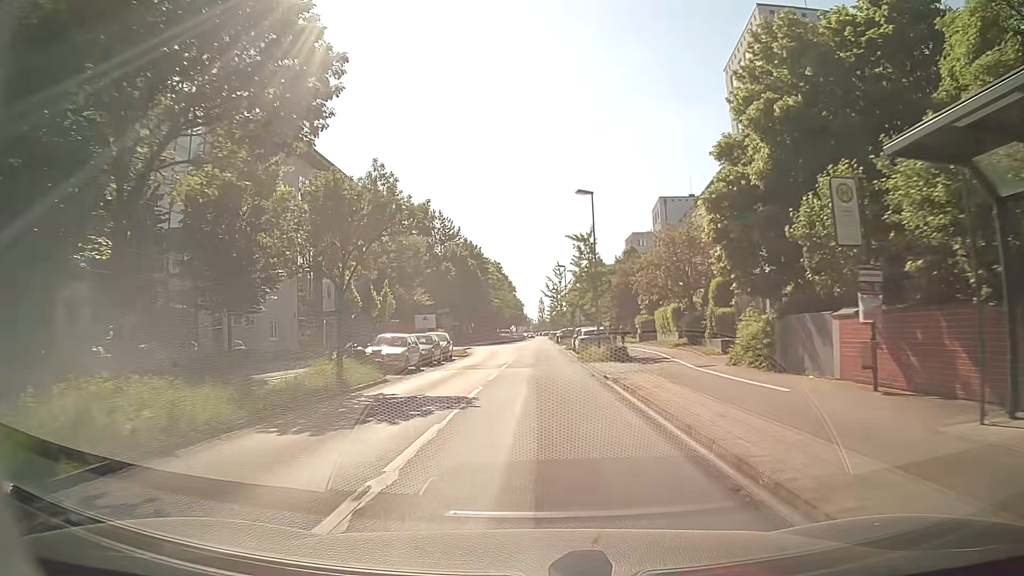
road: tertiary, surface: asphalt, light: Day
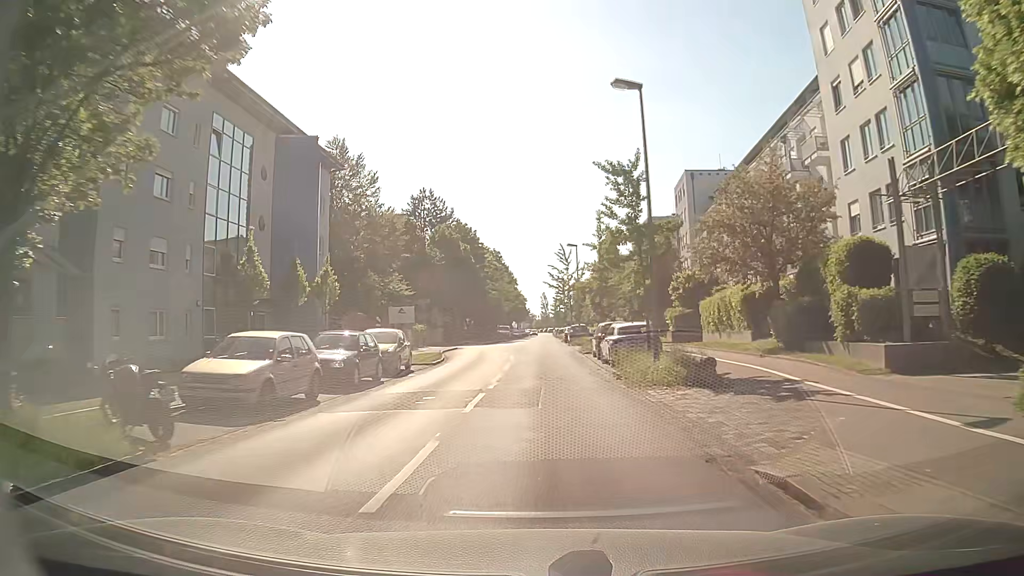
(-0.1, +13.9) m; -1°
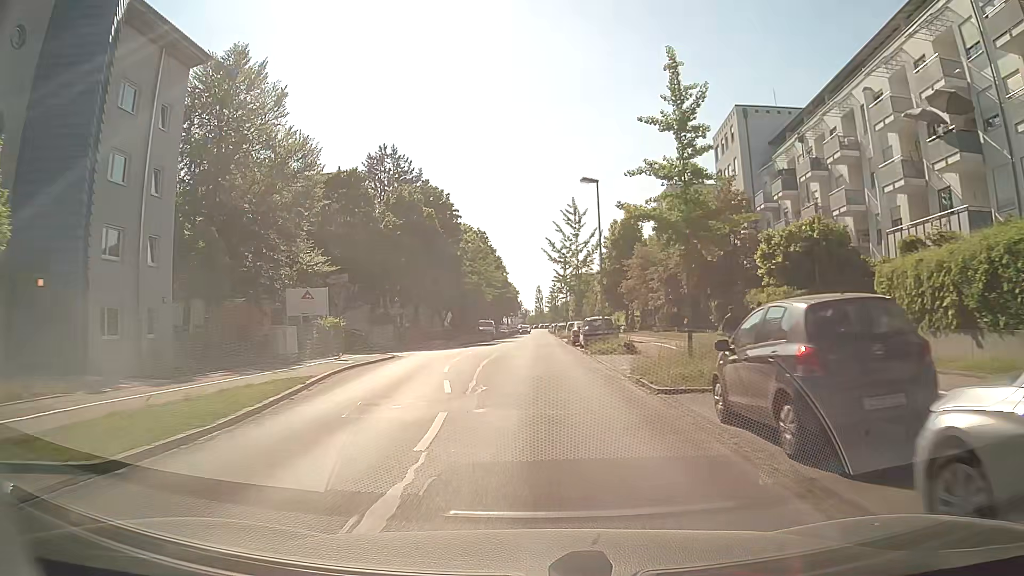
(+0.1, +22.1) m; 0°
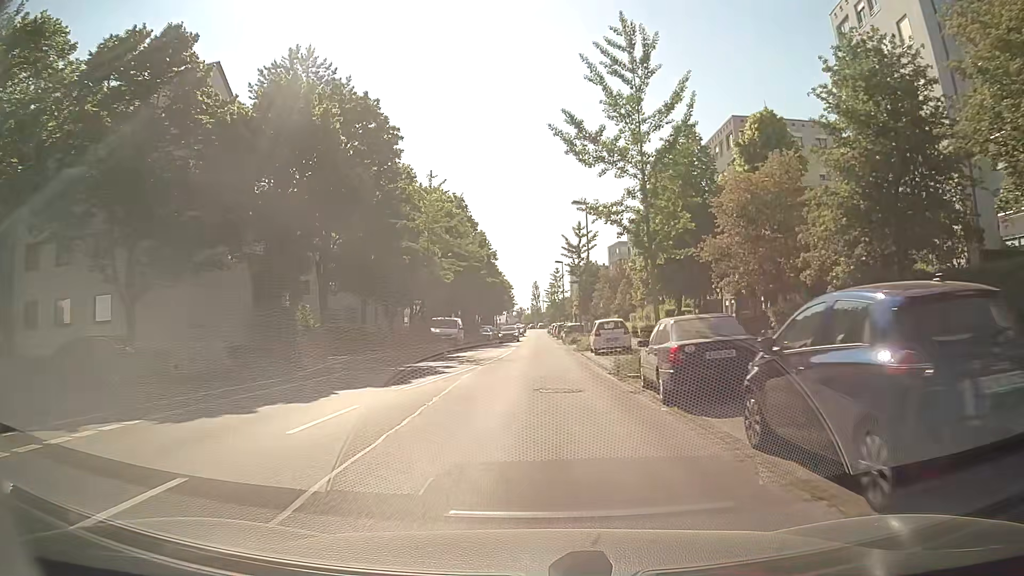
(+0.4, +28.5) m; +1°
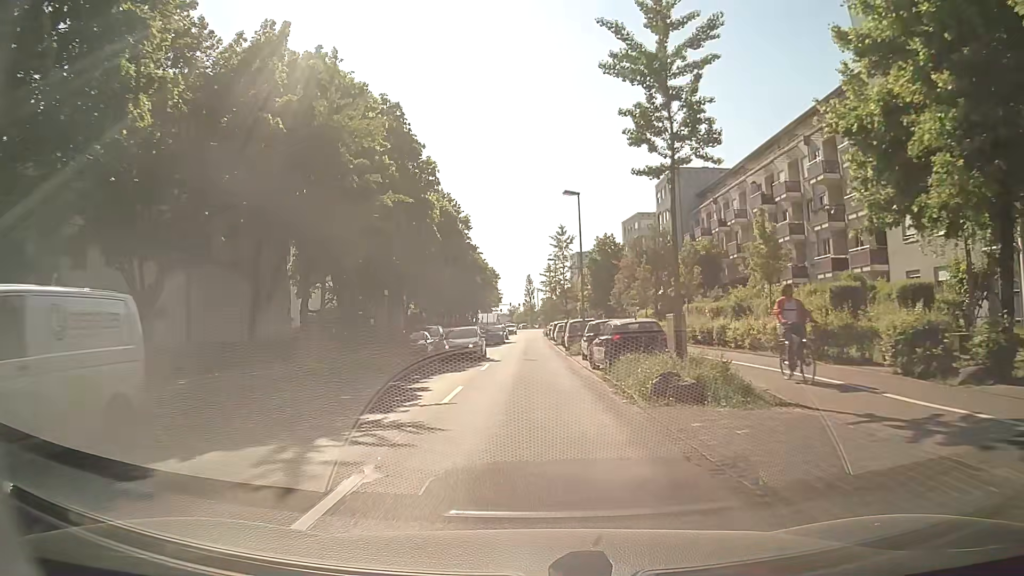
(+0.1, +34.9) m; 0°
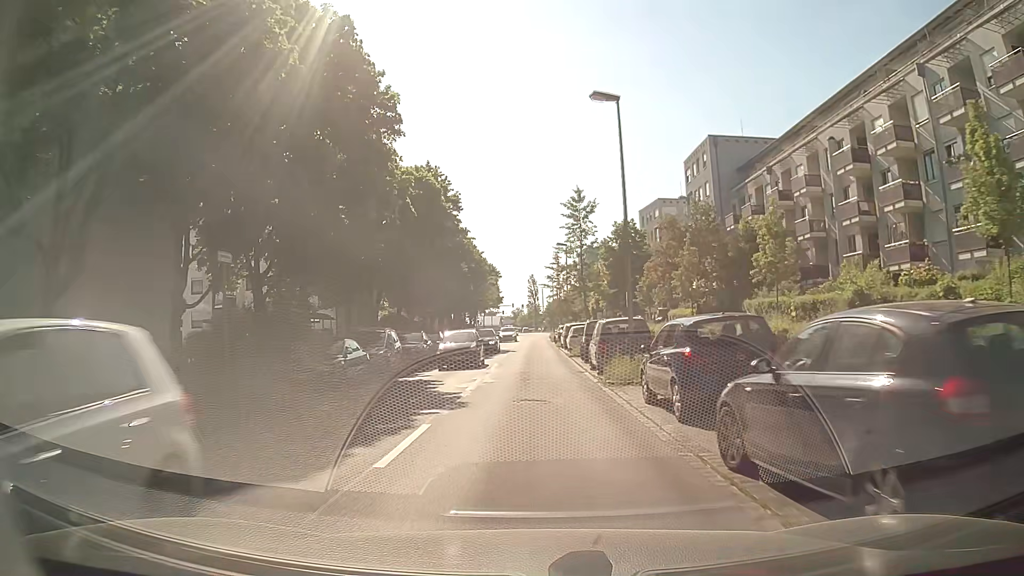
(0.0, +14.4) m; 0°
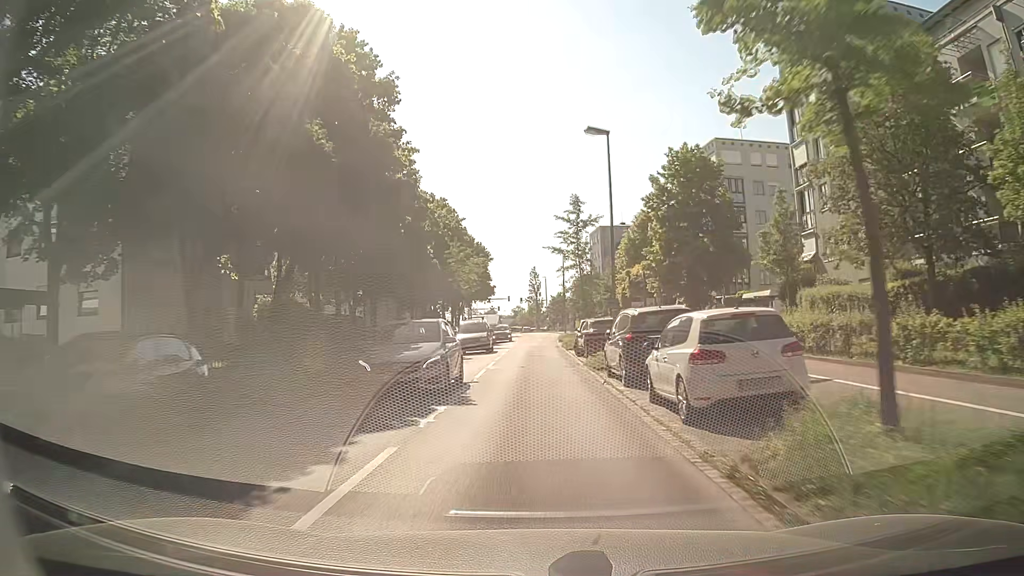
(-0.1, +29.3) m; 0°
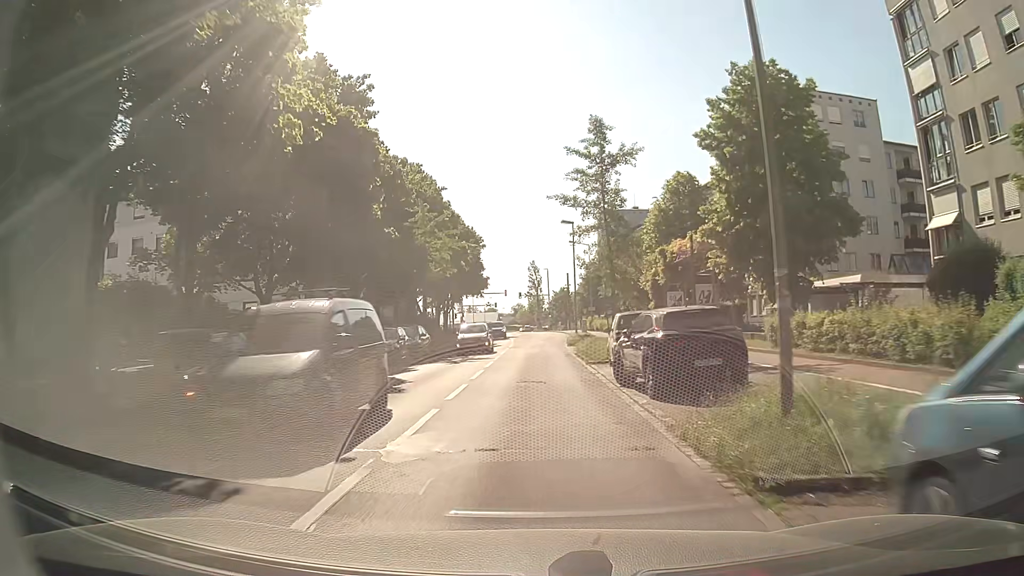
(+0.1, +14.8) m; 0°
(0, +10) (0, +20) (0, +30) (0, +40) (0, +50) (+1, +60) (+1, +70) (+1, +80) (+1, +90) (0, +100) m
